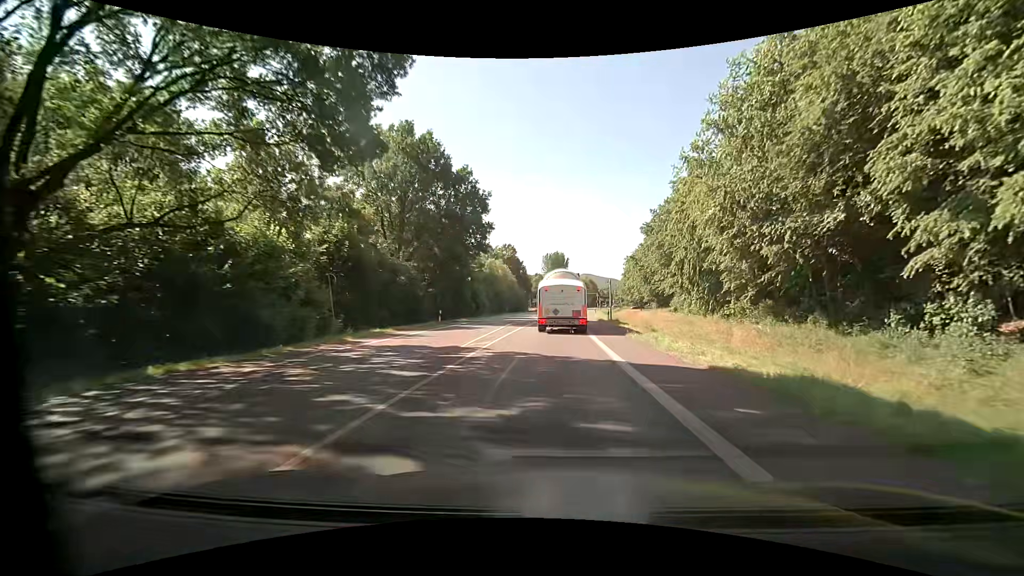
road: primary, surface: asphalt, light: Day
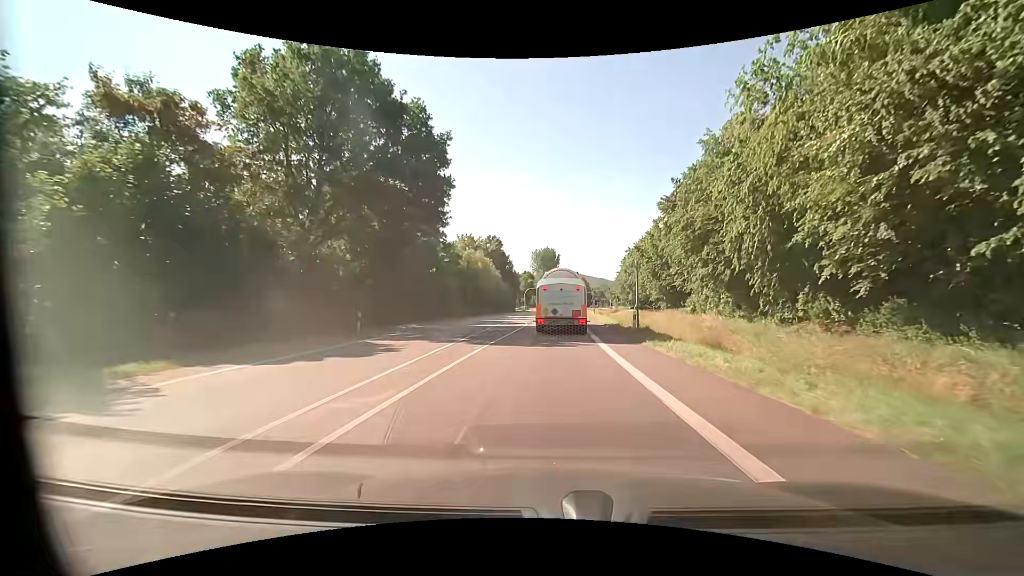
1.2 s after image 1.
(+0.2, +15.8) m; +1°
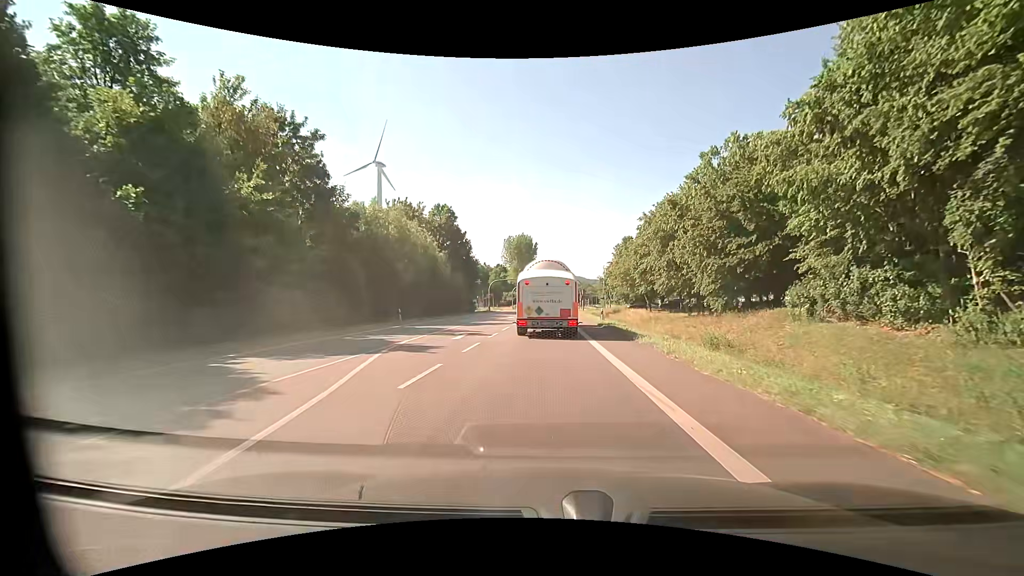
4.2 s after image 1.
(+1.1, +35.3) m; +3°
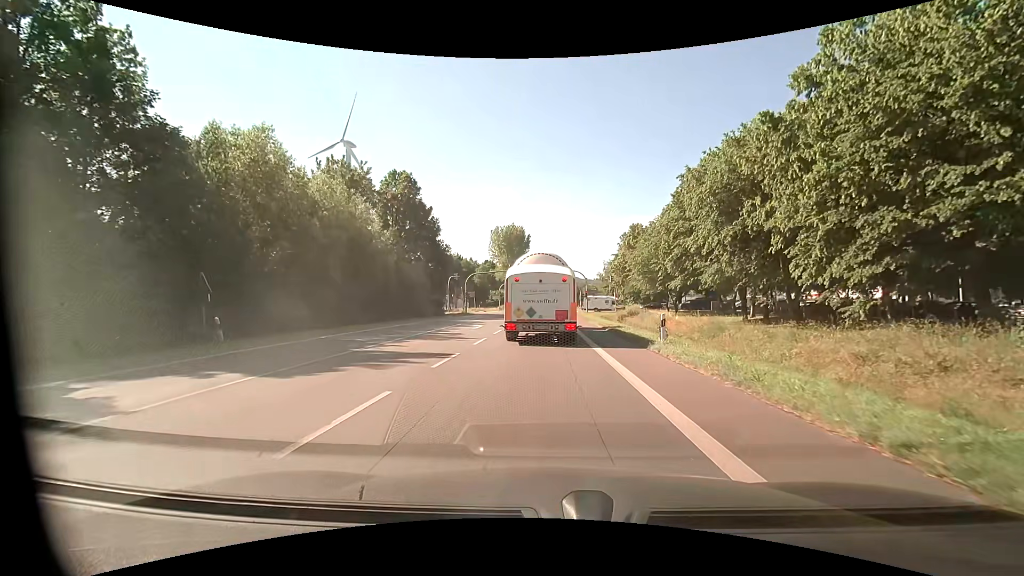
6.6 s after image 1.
(+0.1, +21.1) m; +1°
